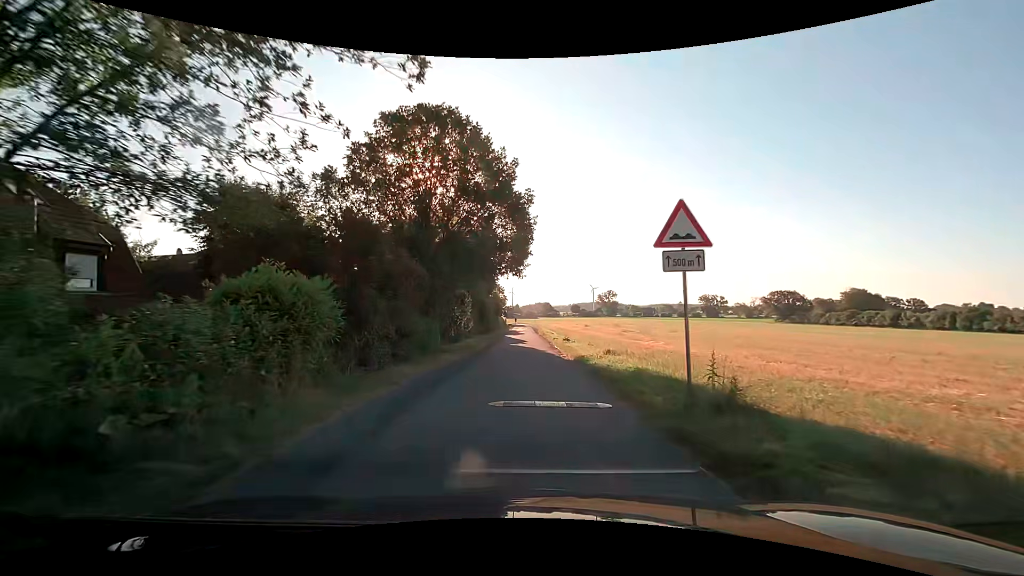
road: residential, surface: asphalt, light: Day
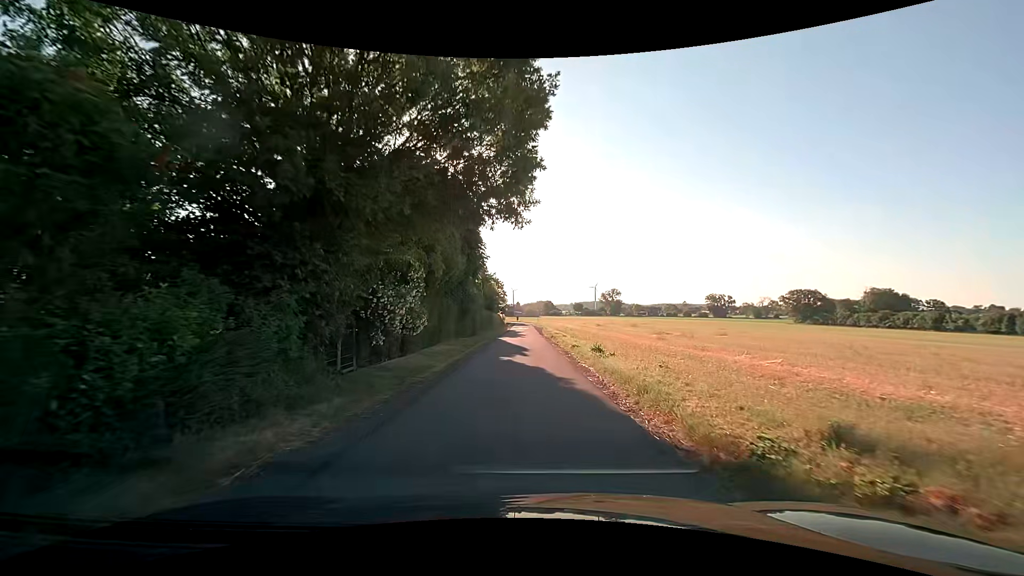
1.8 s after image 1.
(-0.1, +9.6) m; 0°
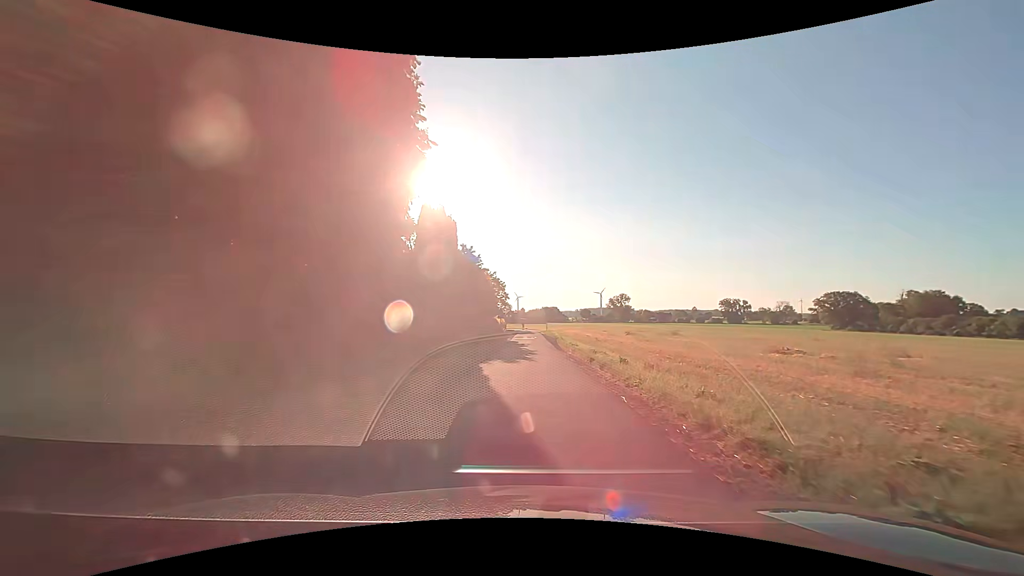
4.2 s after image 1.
(-0.1, +16.6) m; 0°
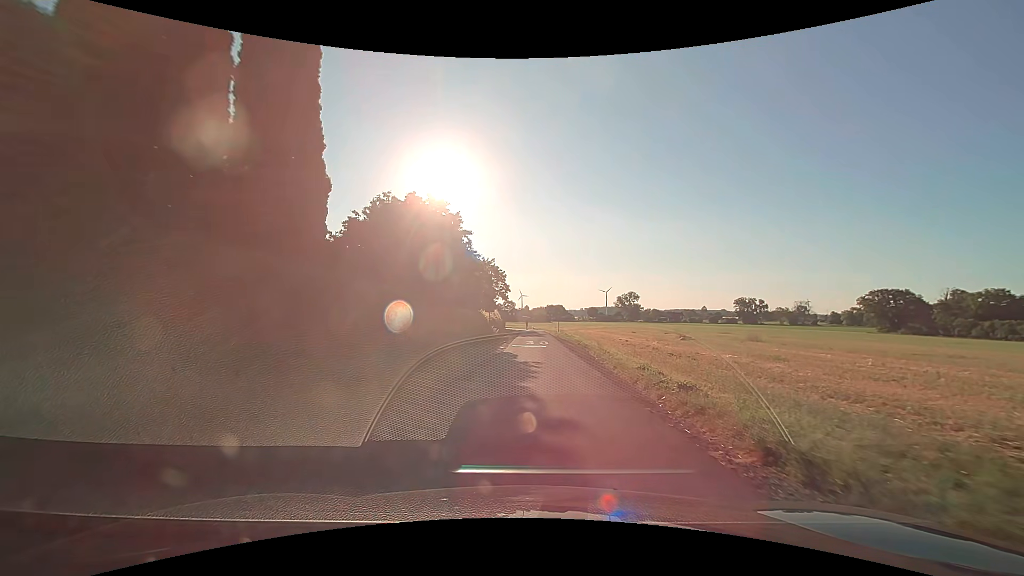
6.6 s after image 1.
(-0.1, +20.5) m; -1°
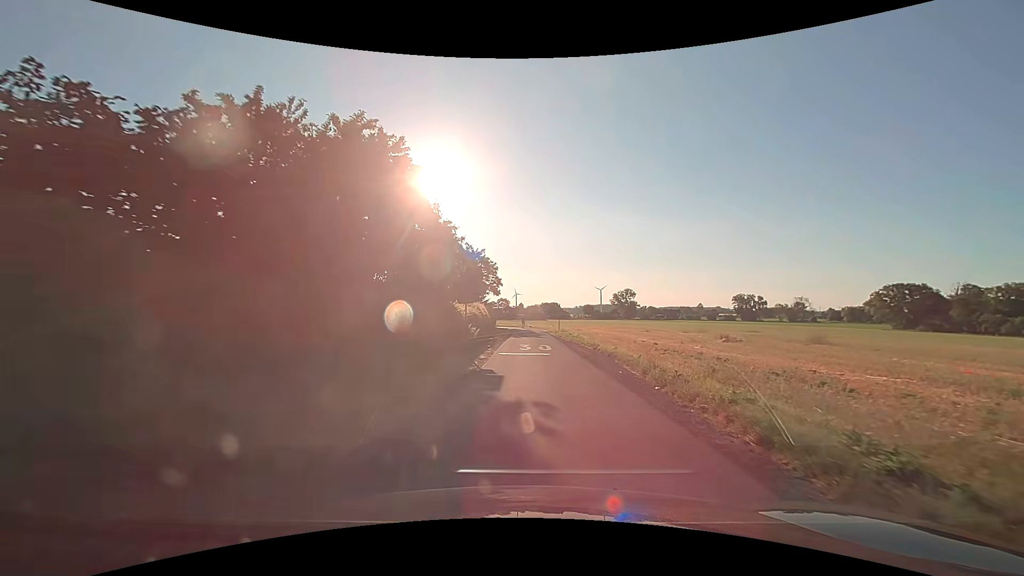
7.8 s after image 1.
(+0.1, +10.0) m; +1°
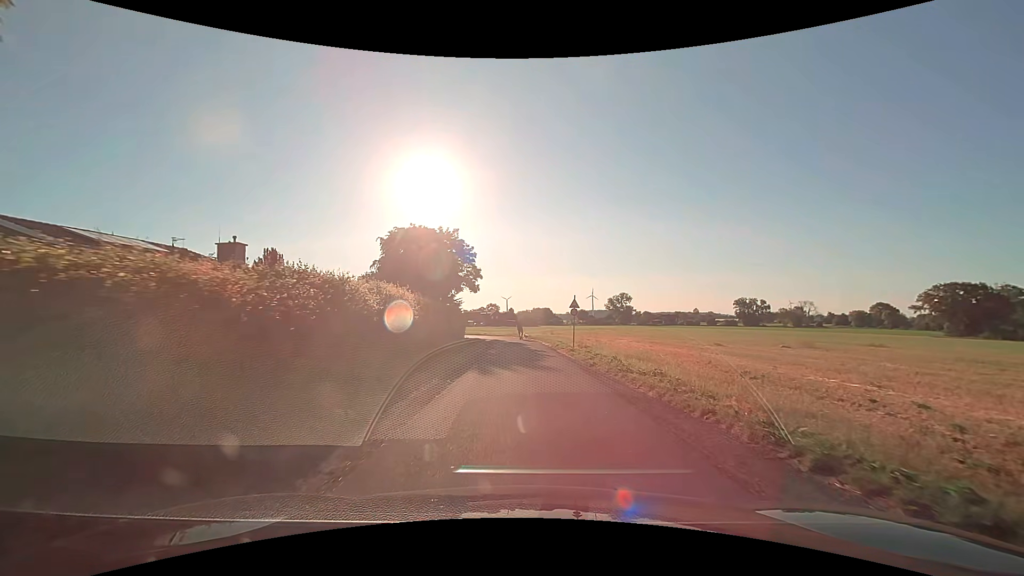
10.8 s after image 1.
(+0.2, +23.2) m; +1°
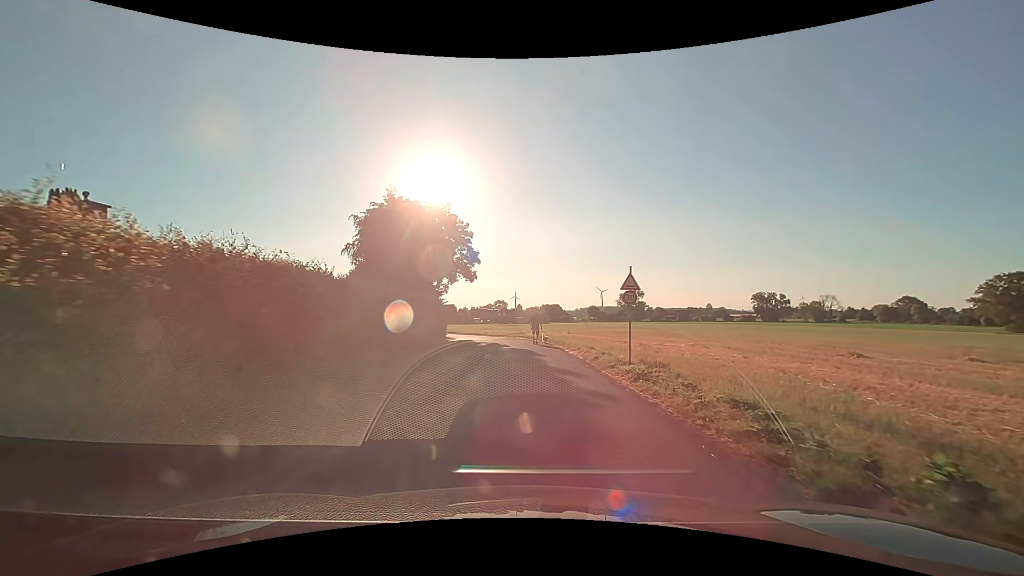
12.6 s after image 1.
(-0.1, +12.7) m; -1°
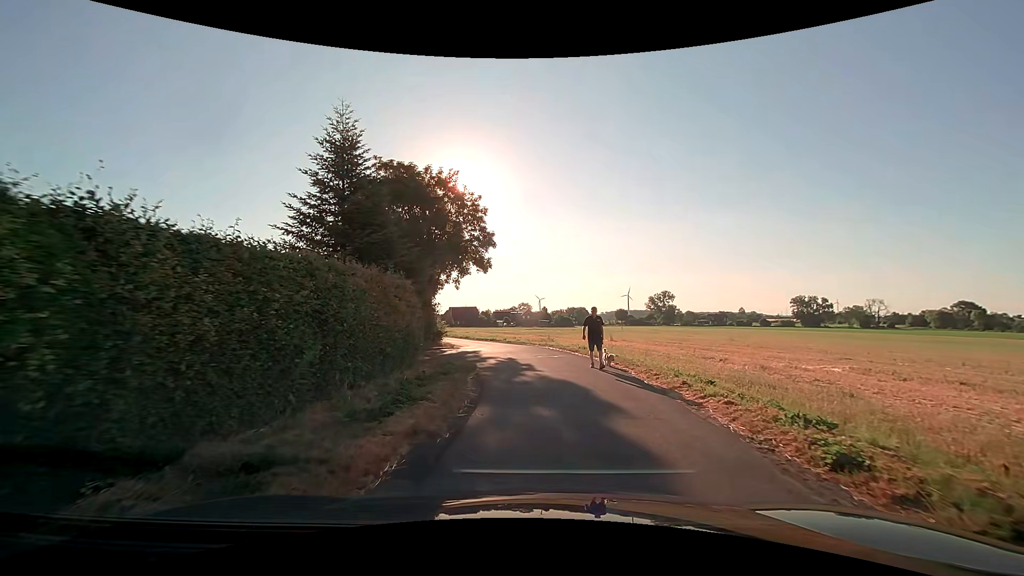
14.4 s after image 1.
(-0.3, +11.4) m; -3°
(0, +10) (+1, +20) (0, +30) (-3, +40) (-6, +49) (-9, +59) (-13, +68) (-16, +77) (-19, +87) (-22, +96) m
